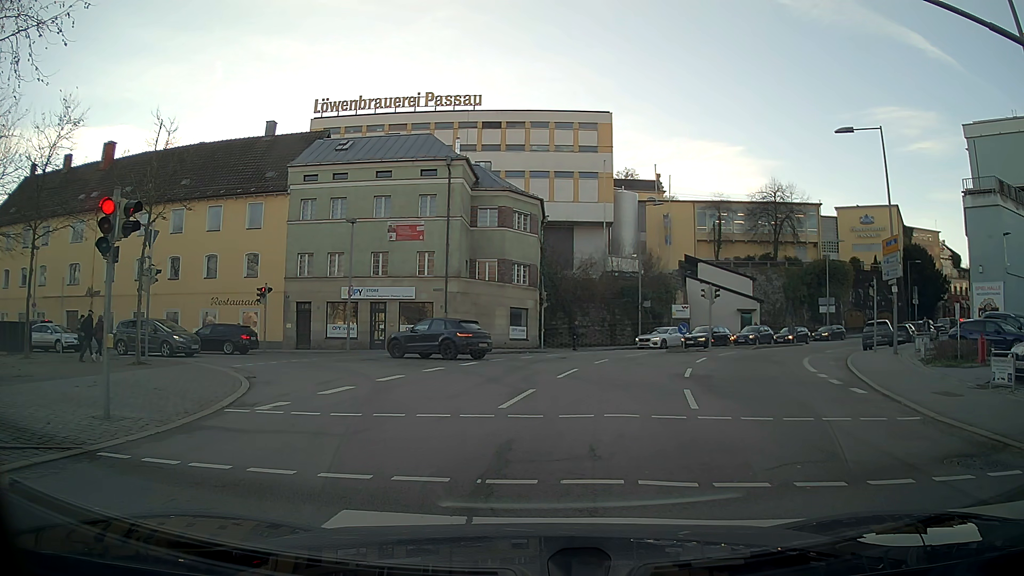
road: residential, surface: asphalt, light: Day
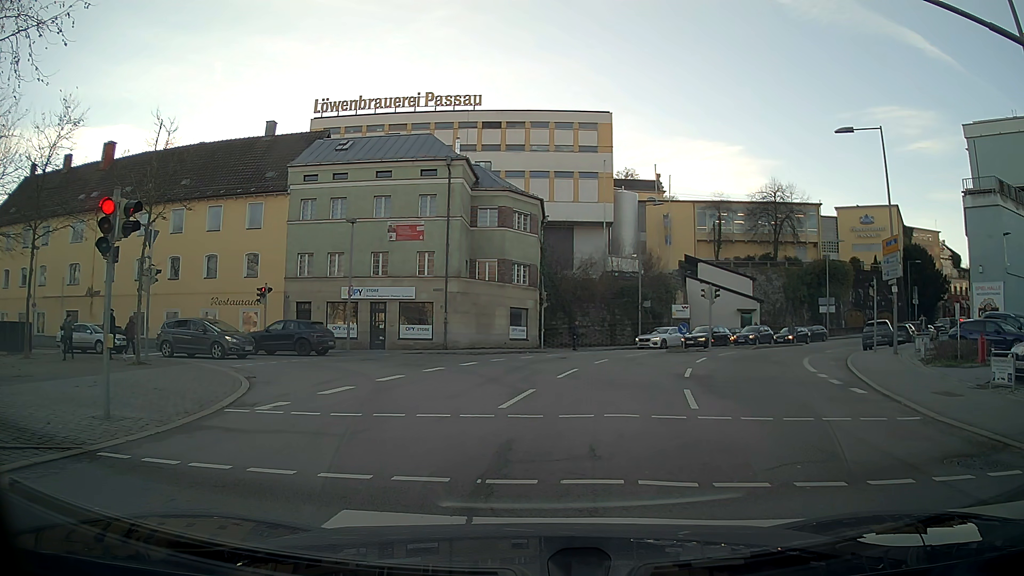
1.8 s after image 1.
(0.0, 0.0) m; 0°
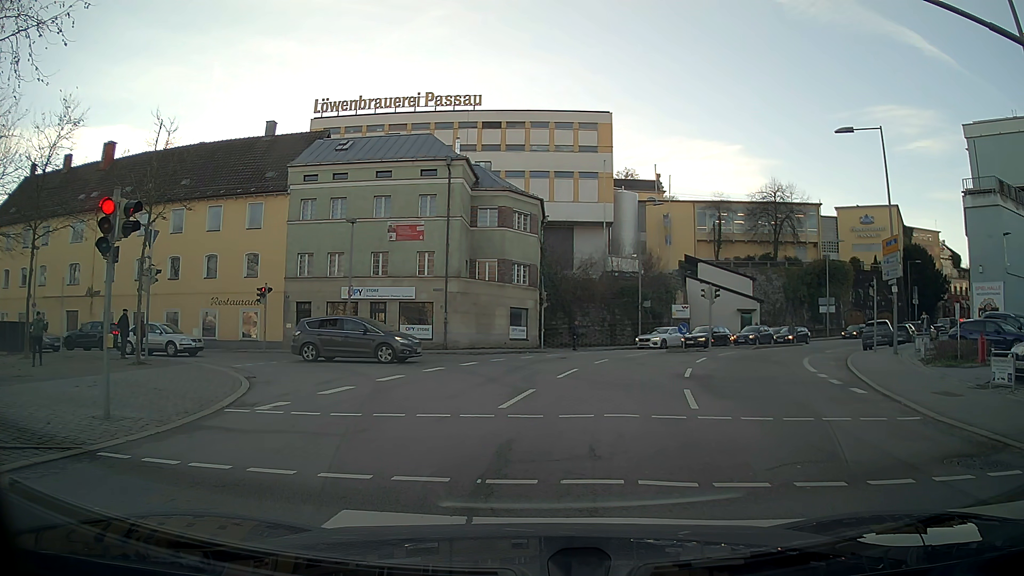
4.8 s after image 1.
(0.0, 0.0) m; 0°
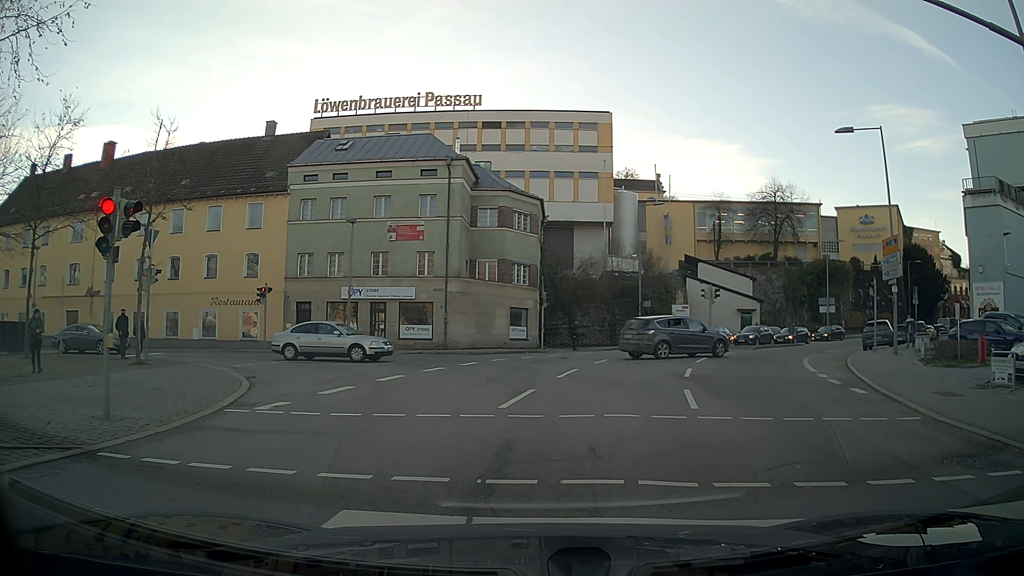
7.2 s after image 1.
(0.0, 0.0) m; 0°
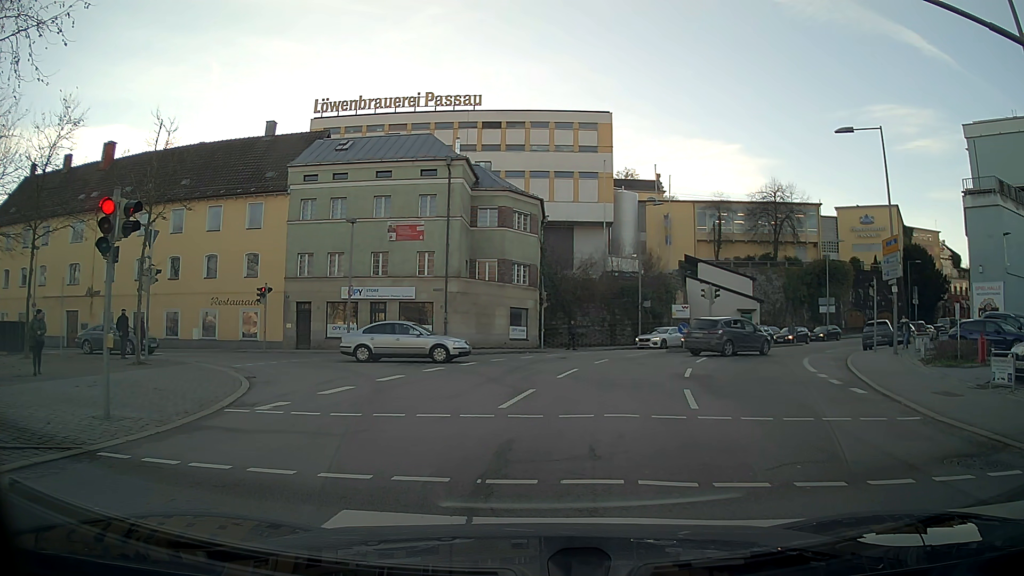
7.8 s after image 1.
(0.0, 0.0) m; 0°
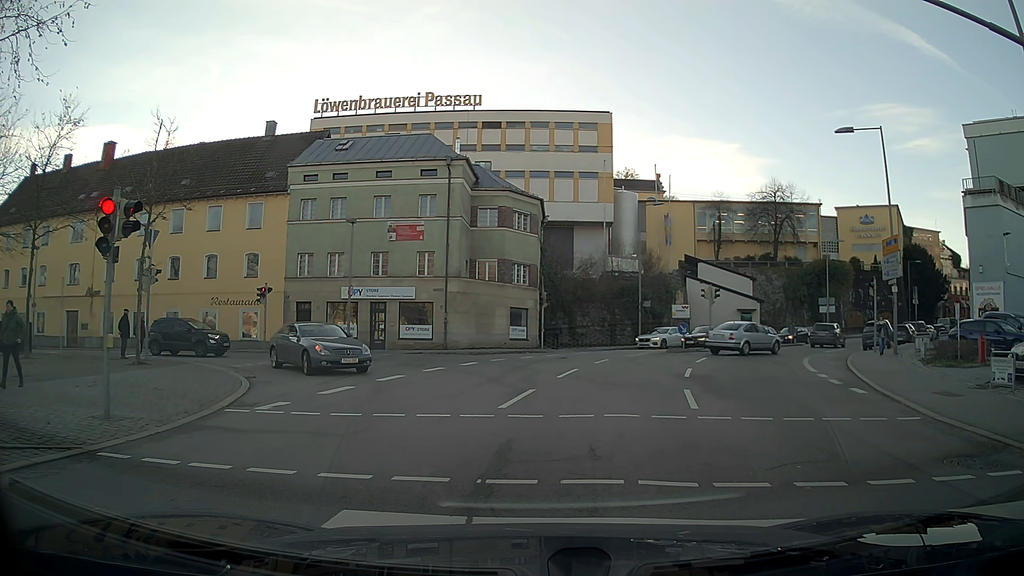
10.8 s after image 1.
(0.0, 0.0) m; 0°
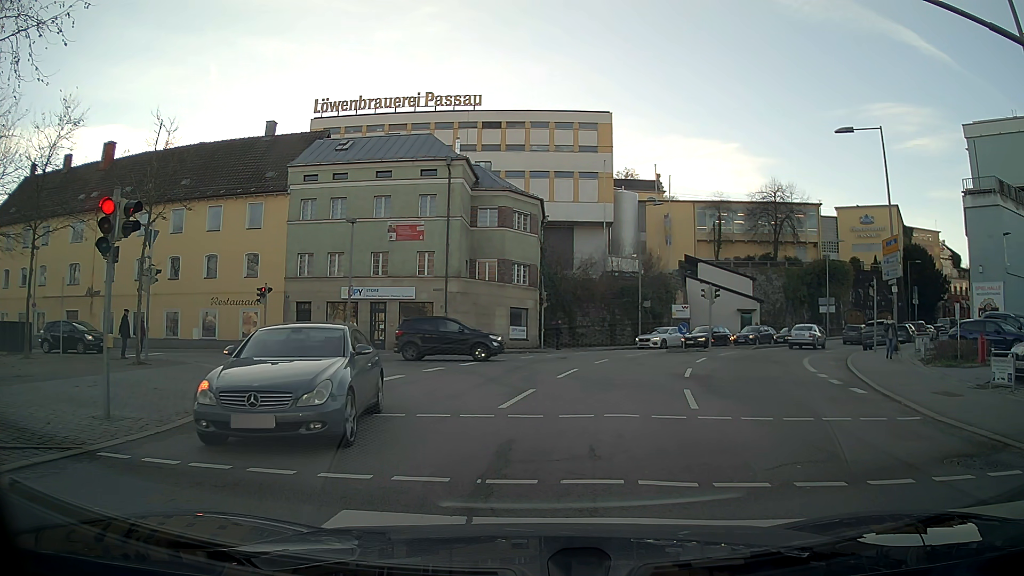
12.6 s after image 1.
(0.0, 0.0) m; 0°
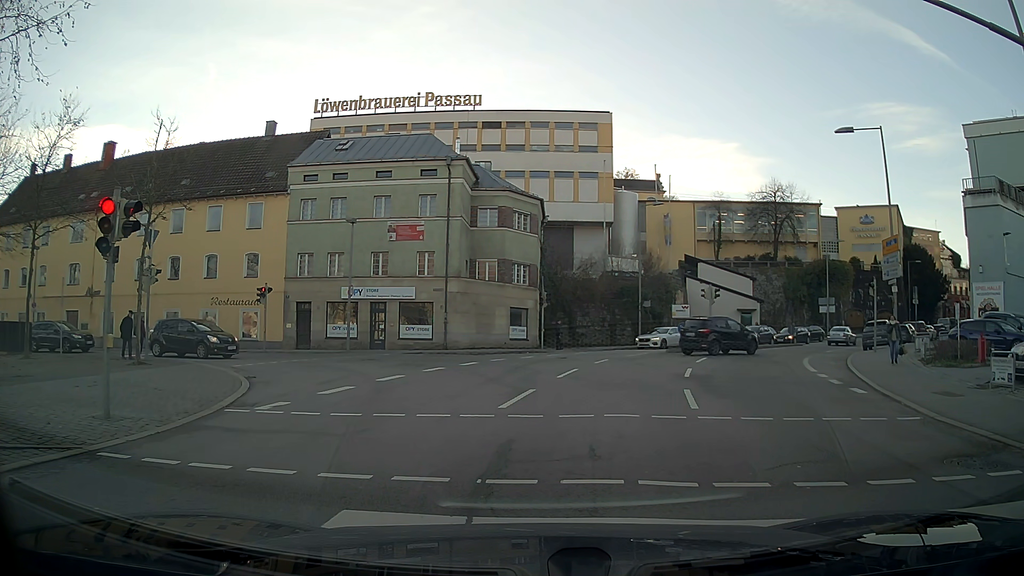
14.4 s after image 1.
(0.0, 0.0) m; 0°
